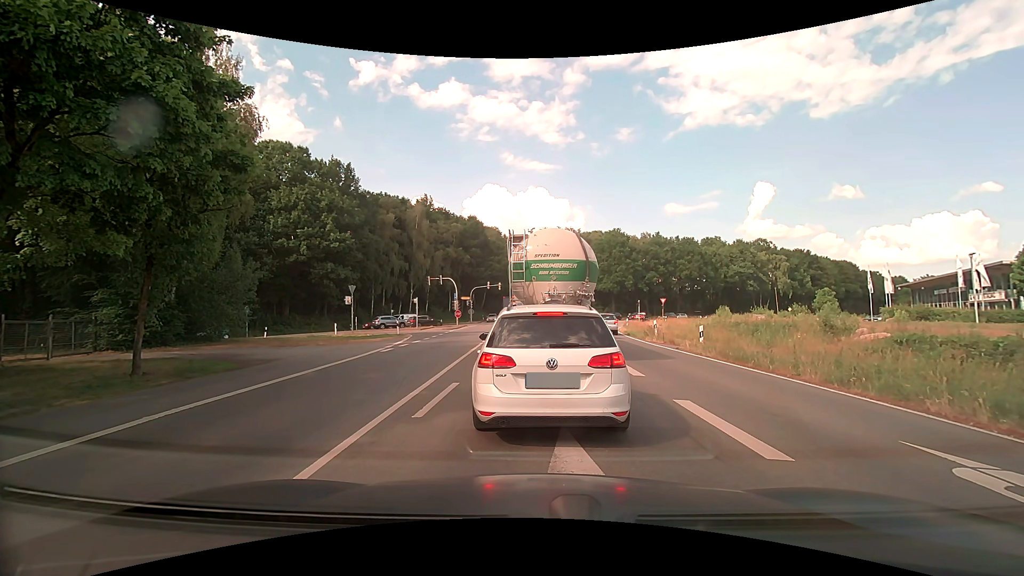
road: primary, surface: asphalt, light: Day
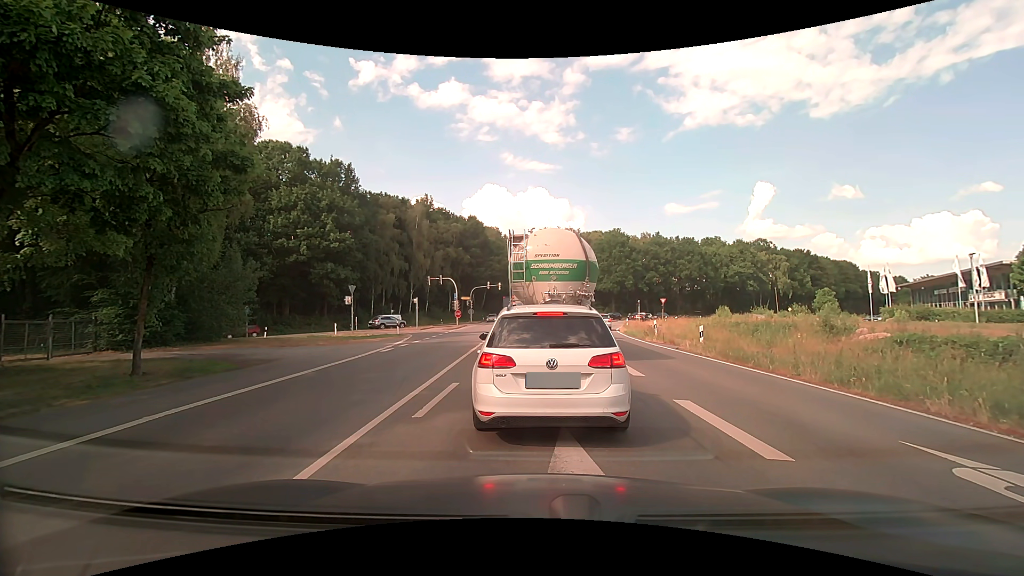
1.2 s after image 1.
(0.0, 0.0) m; 0°
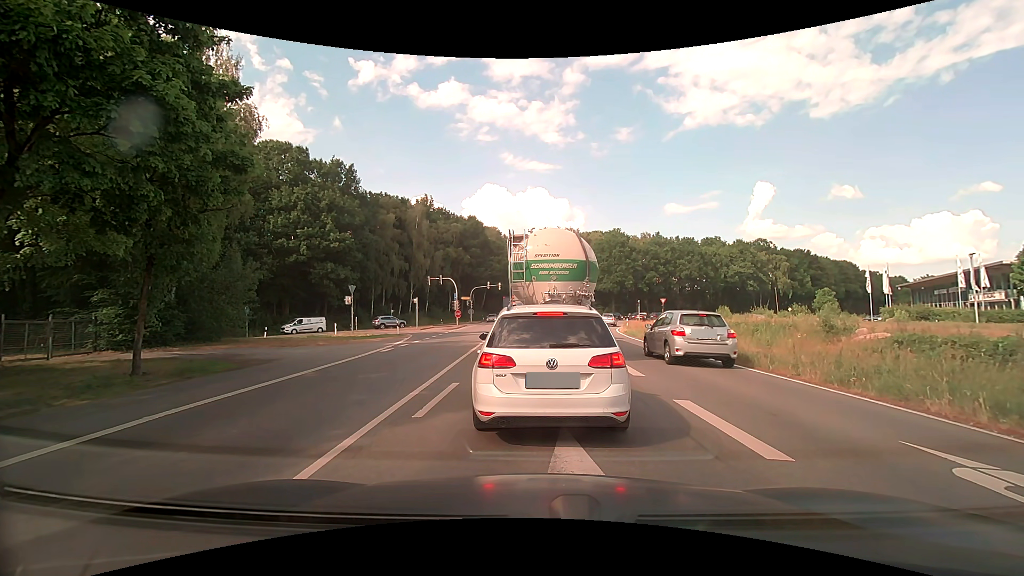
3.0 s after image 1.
(0.0, 0.0) m; 0°
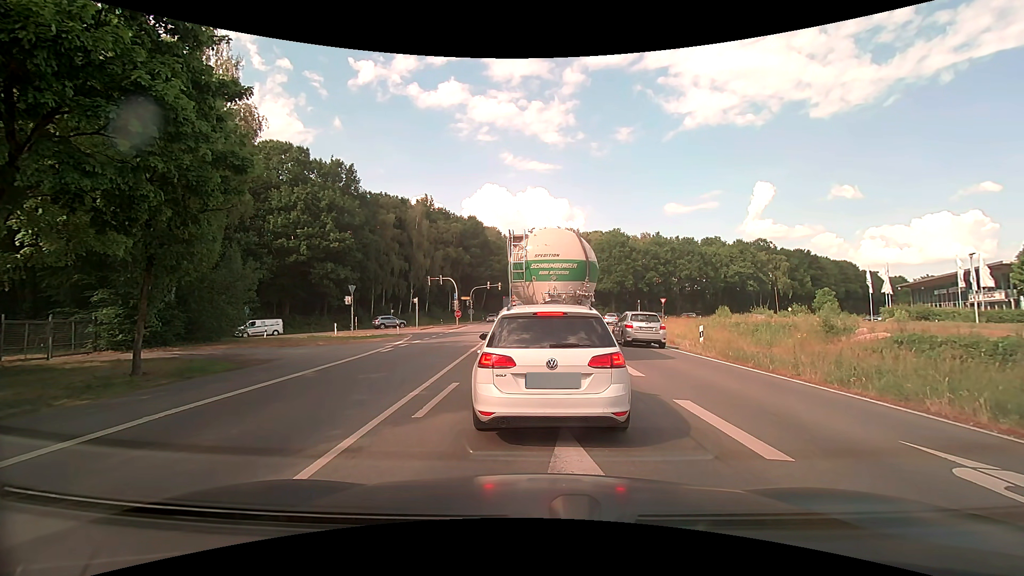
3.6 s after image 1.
(0.0, 0.0) m; 0°
